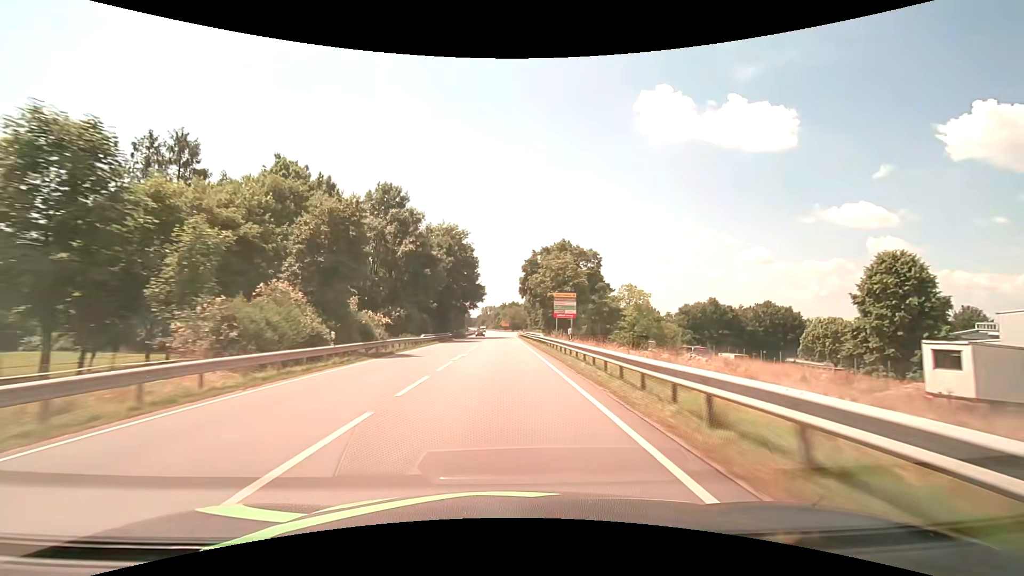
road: primary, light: Day
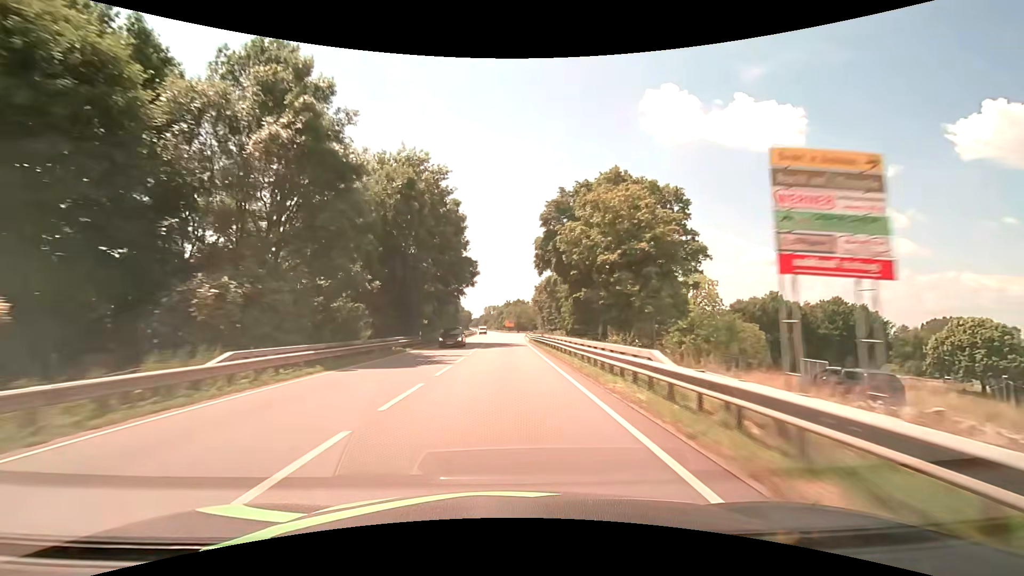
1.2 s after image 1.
(-0.1, +31.6) m; 0°
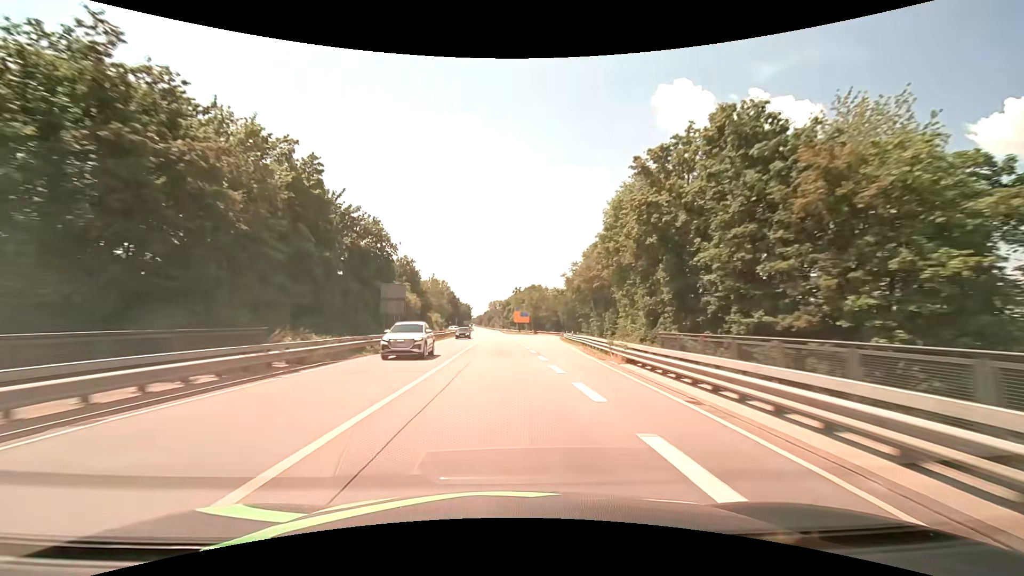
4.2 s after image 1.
(-0.4, +79.0) m; -1°
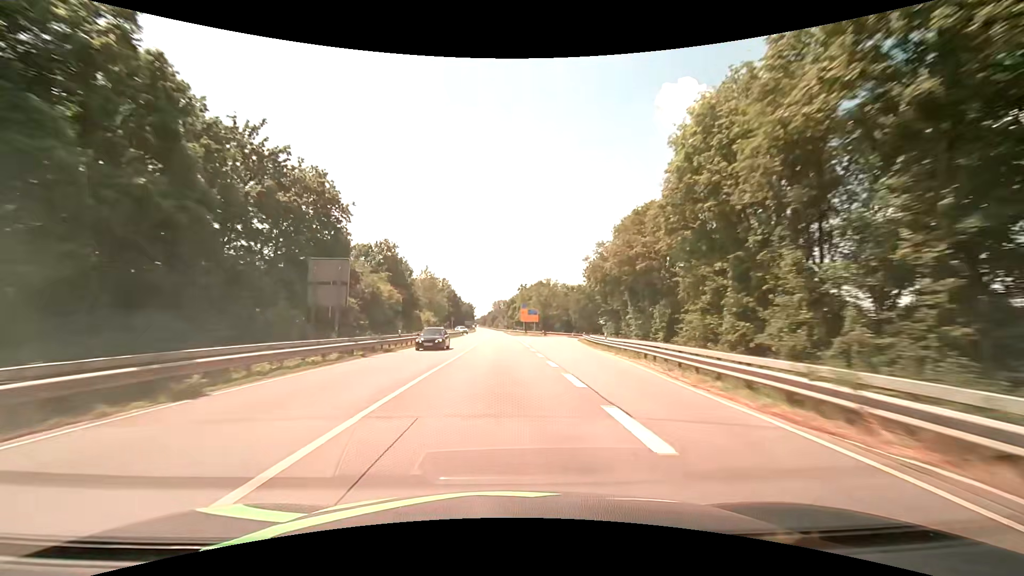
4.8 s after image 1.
(-0.1, +15.8) m; 0°
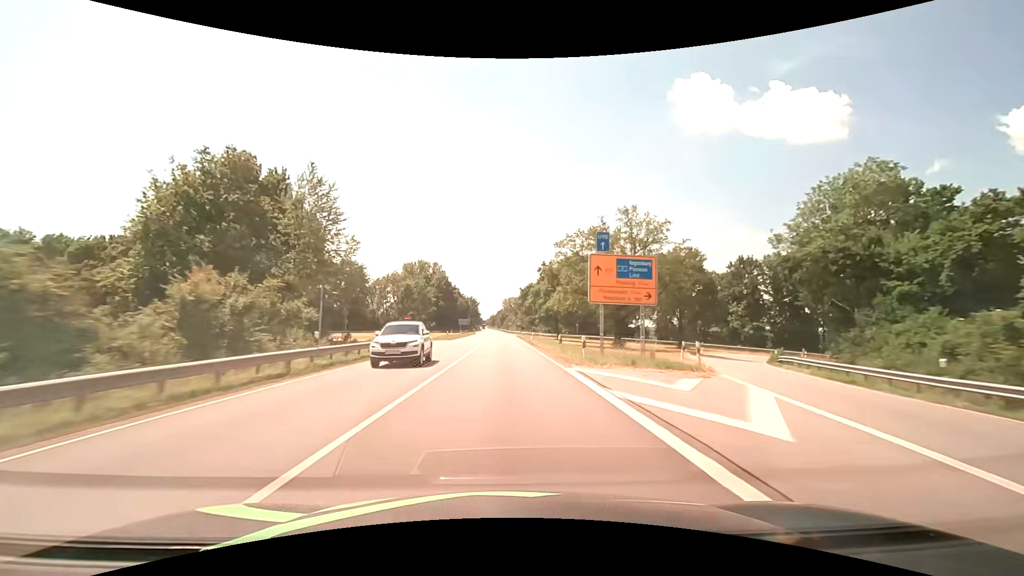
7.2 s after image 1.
(-0.9, +63.1) m; -1°
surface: asphalt
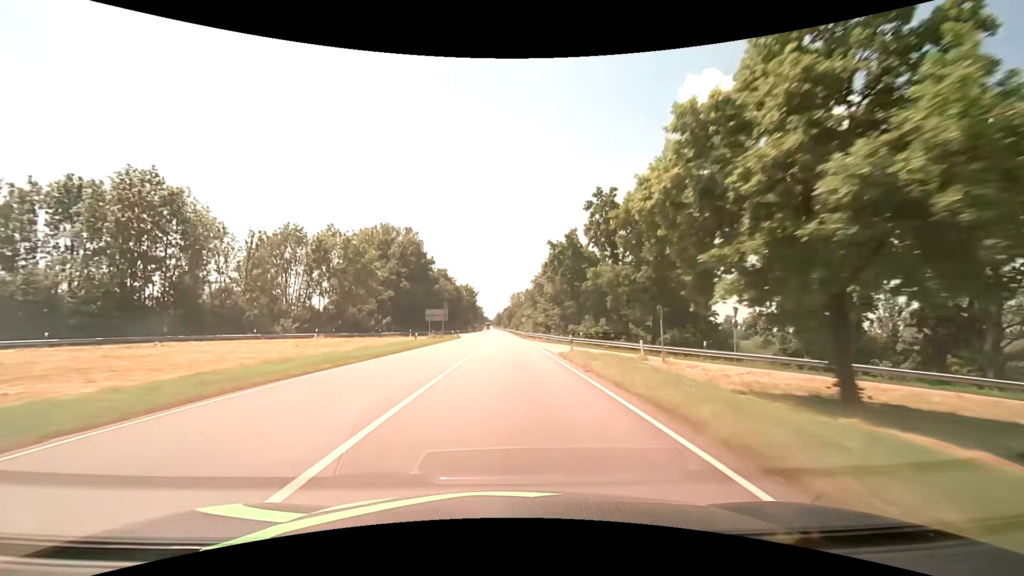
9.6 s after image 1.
(-0.6, +63.1) m; -1°
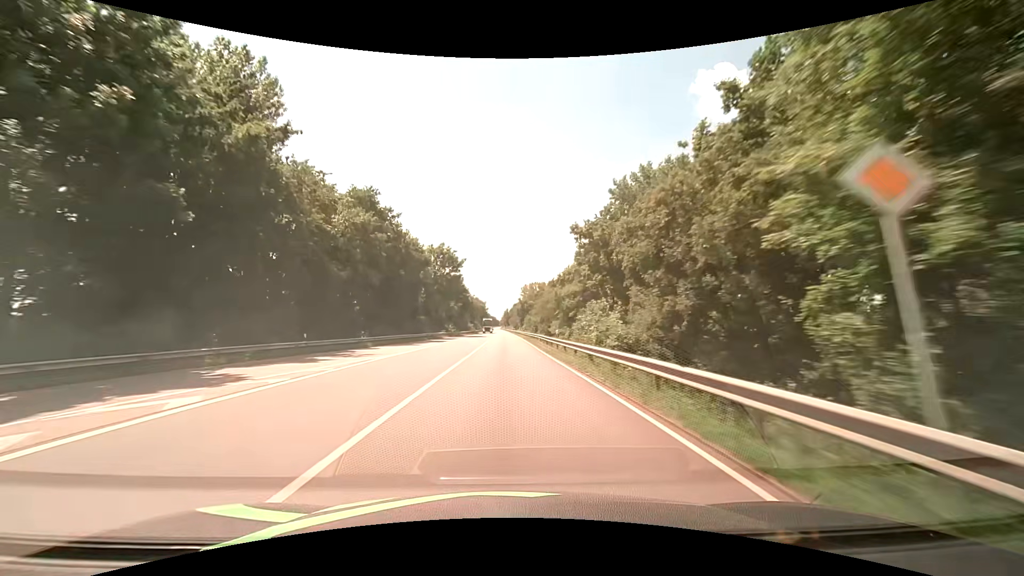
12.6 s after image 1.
(-0.4, +79.0) m; -1°
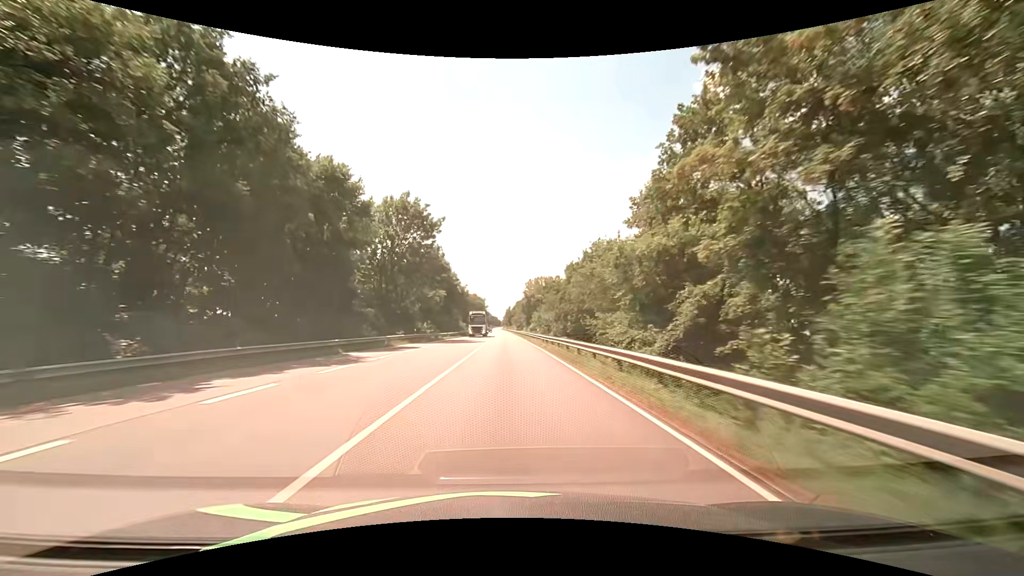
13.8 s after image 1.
(-0.1, +31.6) m; 0°
(0, +10) (0, +20) (0, +30) (0, +40) (0, +50) (0, +60) (0, +70) (0, +80) (0, +90) (0, +100) m
